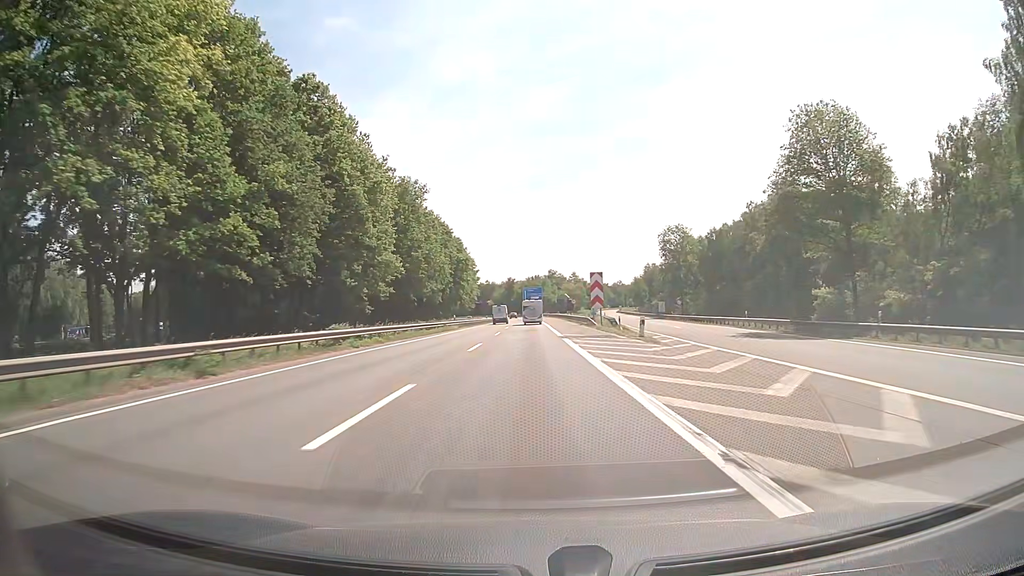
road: motorway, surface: asphalt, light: Day
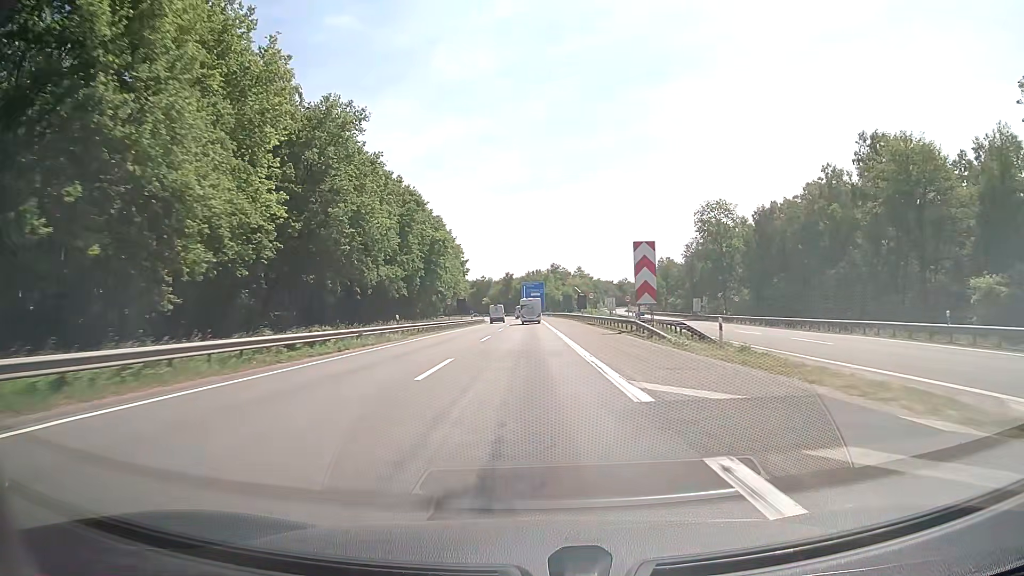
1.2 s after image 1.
(0.0, +28.7) m; 0°
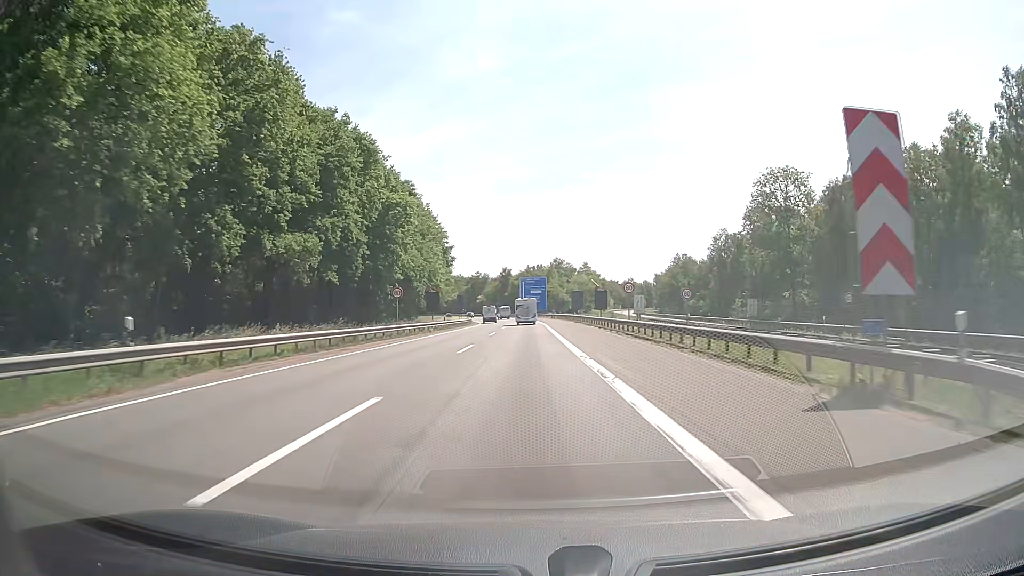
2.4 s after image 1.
(0.0, +26.9) m; 0°
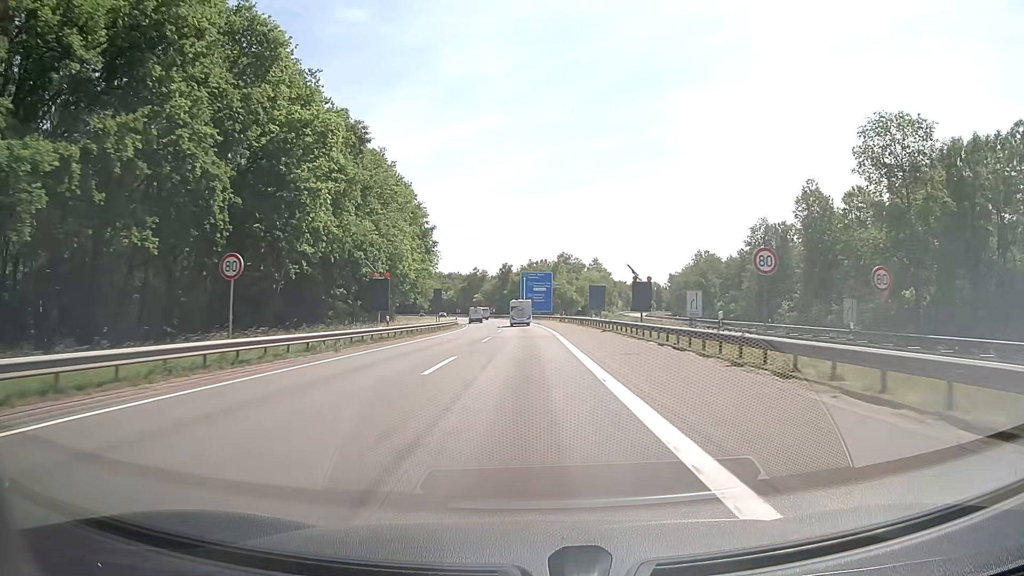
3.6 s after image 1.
(0.0, +25.0) m; 0°
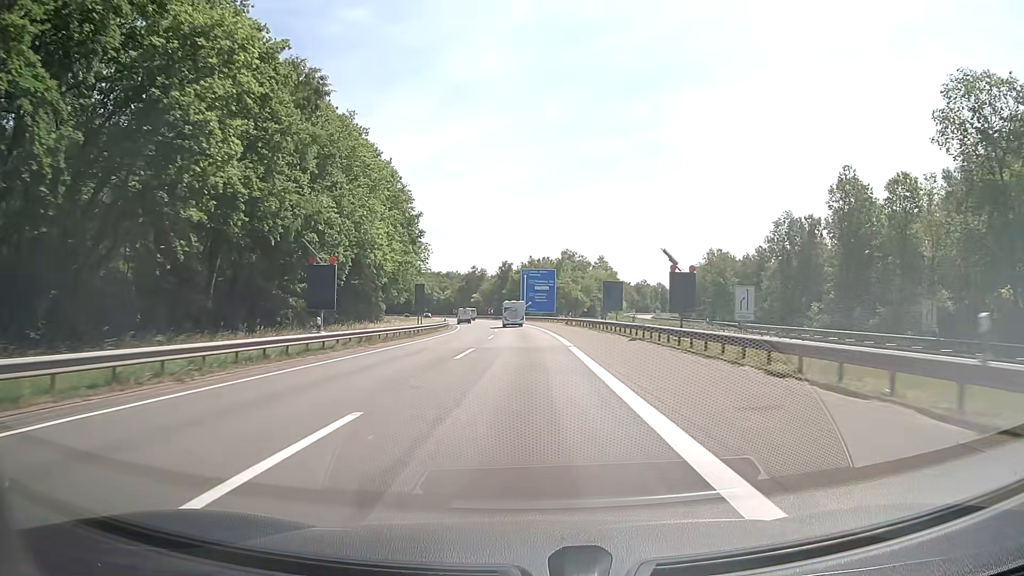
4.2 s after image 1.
(-0.1, +12.2) m; -1°
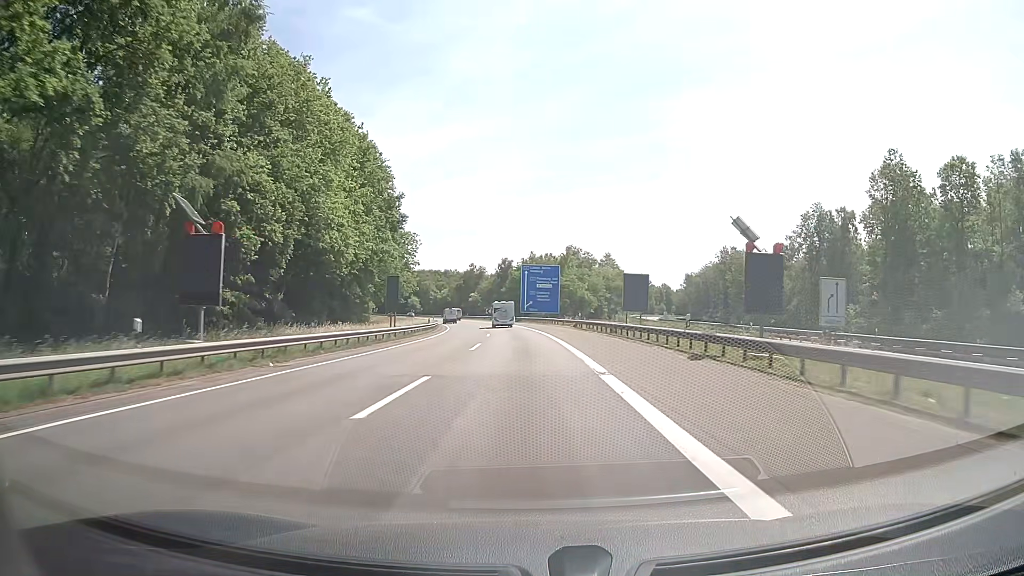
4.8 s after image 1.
(0.0, +12.1) m; 0°
